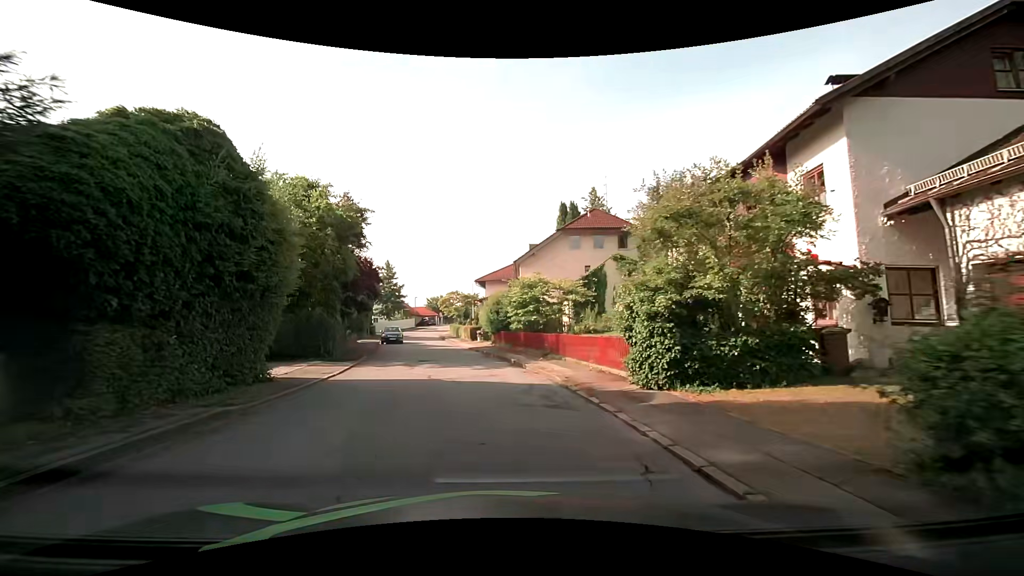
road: residential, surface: asphalt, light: Day
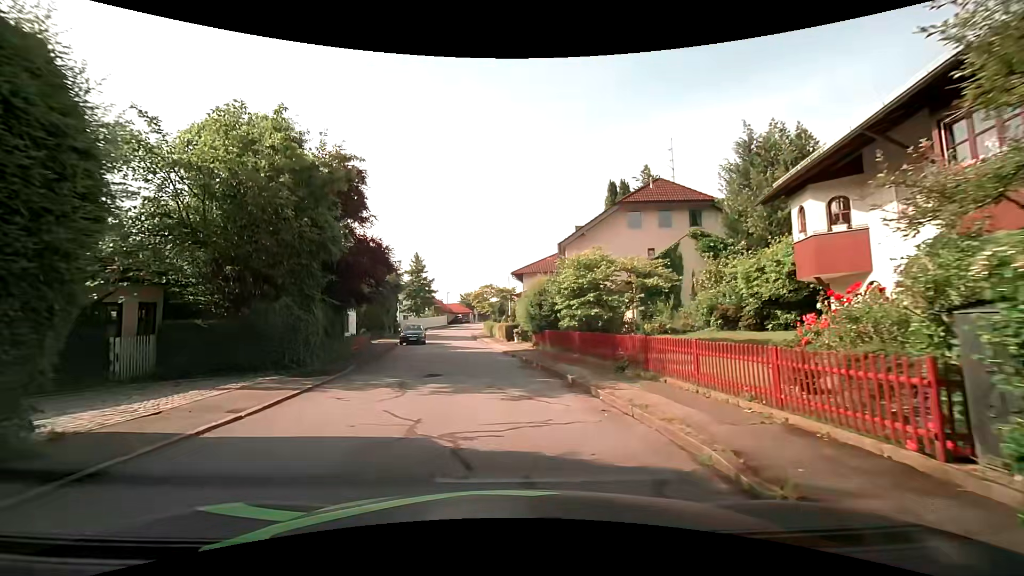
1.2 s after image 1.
(-0.5, +7.4) m; -6°
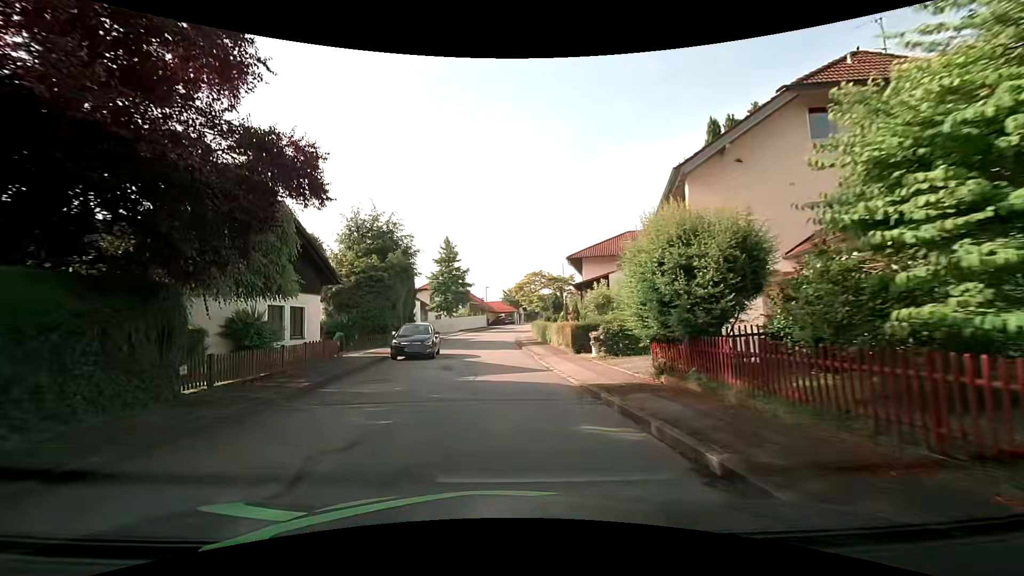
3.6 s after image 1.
(-0.5, +14.8) m; -5°
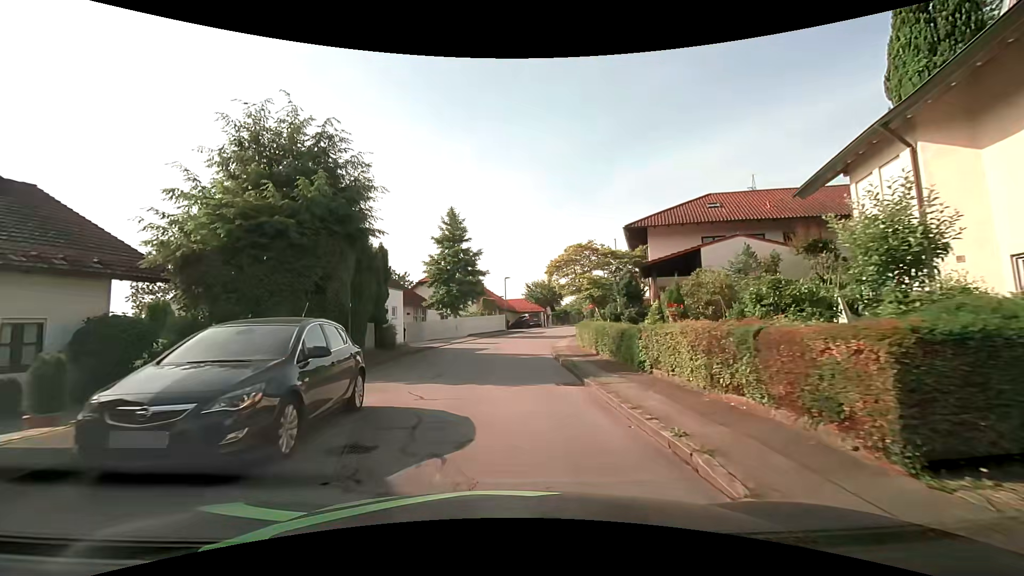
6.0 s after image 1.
(-0.4, +15.6) m; -2°
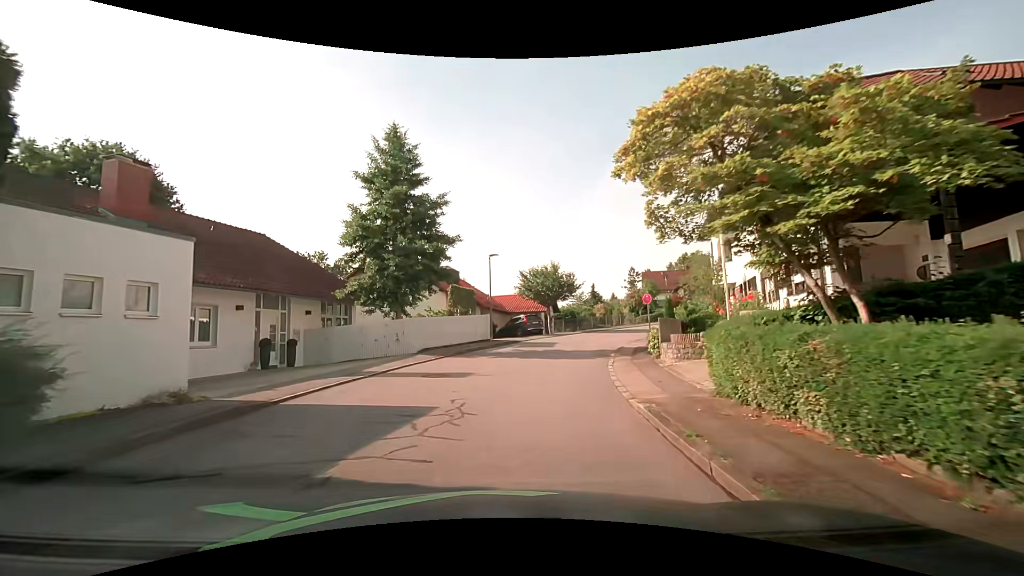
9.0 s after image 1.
(0.0, +18.5) m; +2°
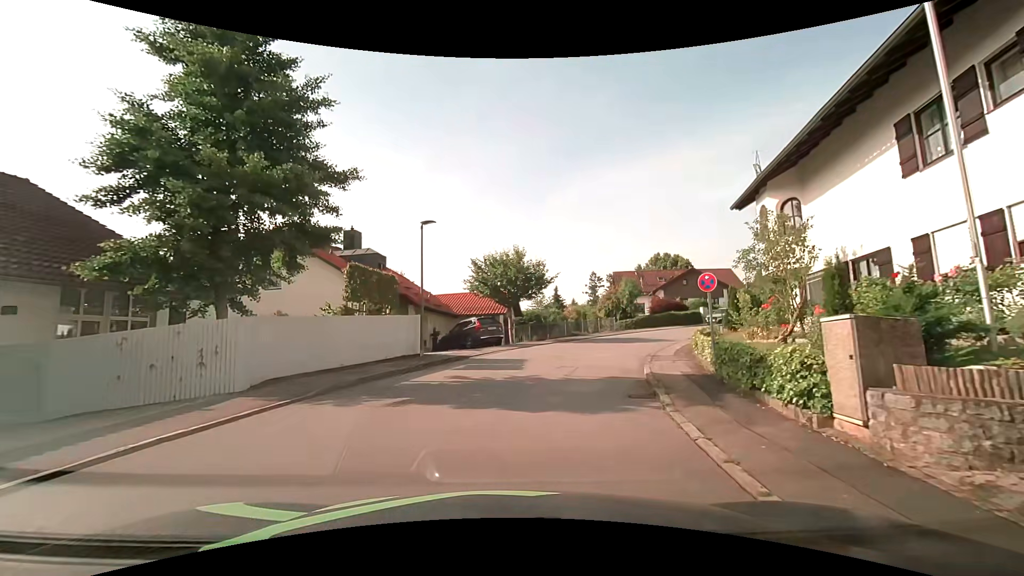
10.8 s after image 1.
(+0.4, +10.7) m; +4°
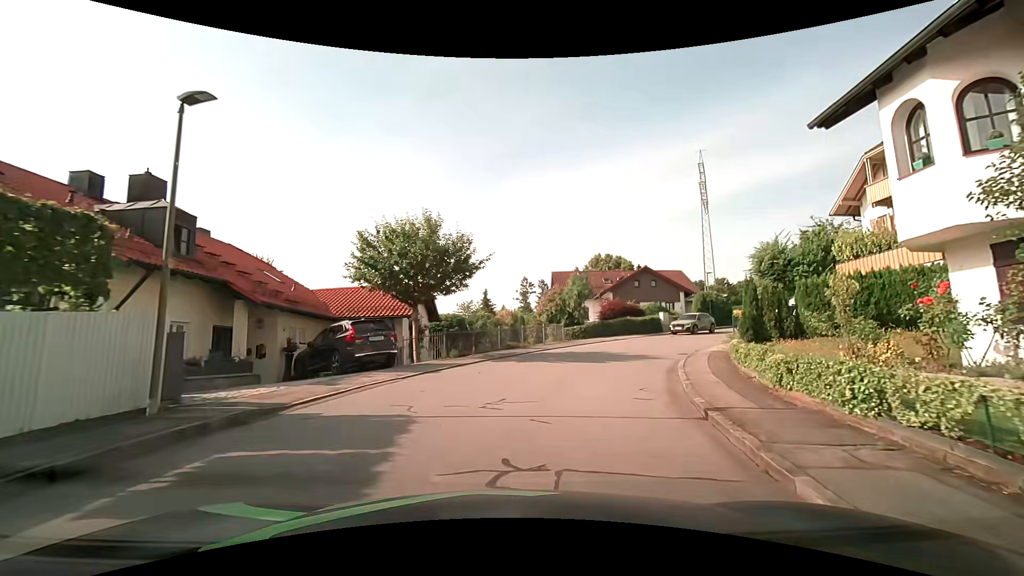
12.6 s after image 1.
(+0.9, +10.5) m; +9°
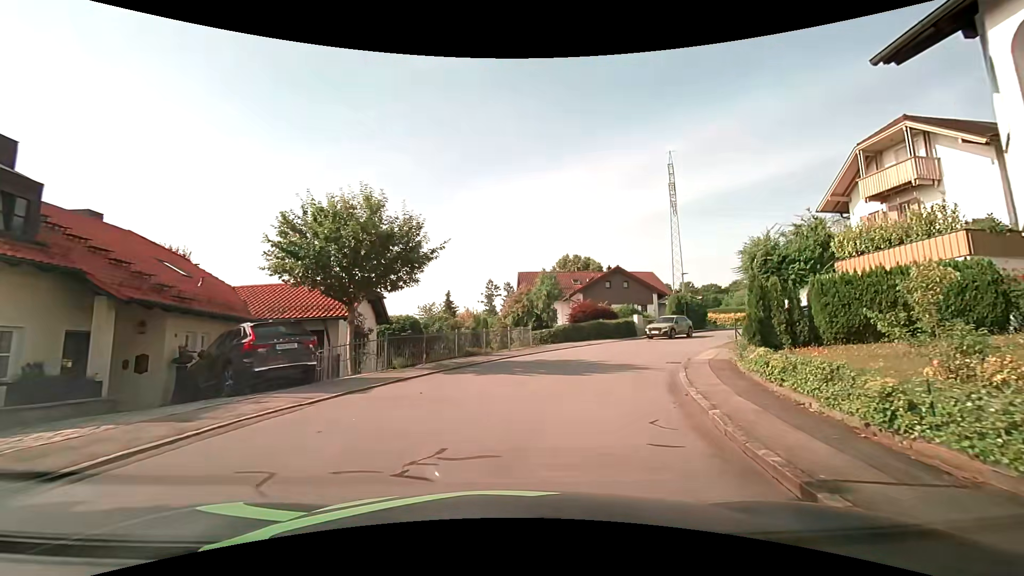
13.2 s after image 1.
(+0.1, +3.5) m; +5°
(+1, +10) (+4, +19) (+9, +28) (+15, +36) (+23, +42) (+31, +47) (+41, +50) (+51, +51) (+61, +50) (+70, +47) m
